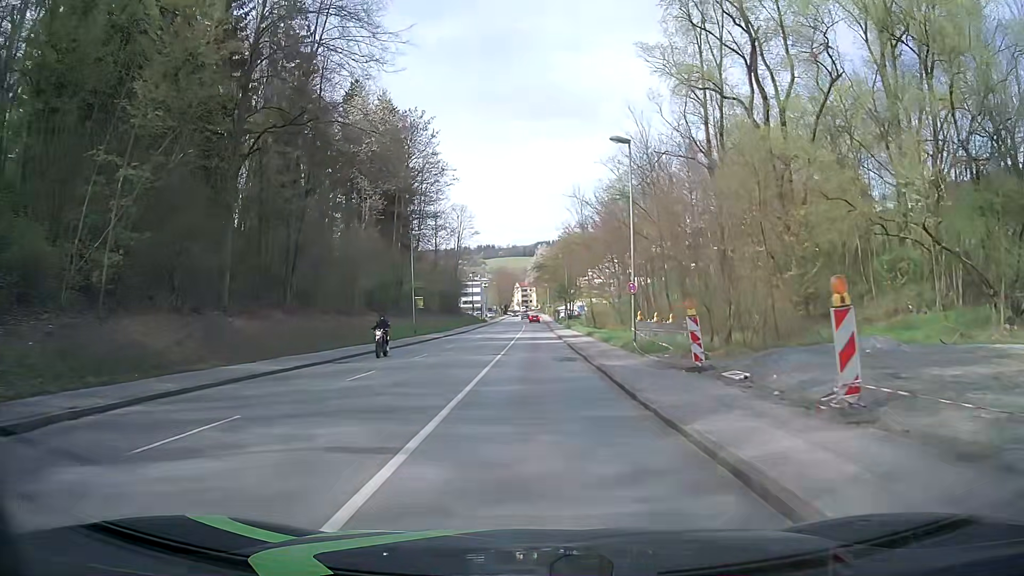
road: tertiary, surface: asphalt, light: Day
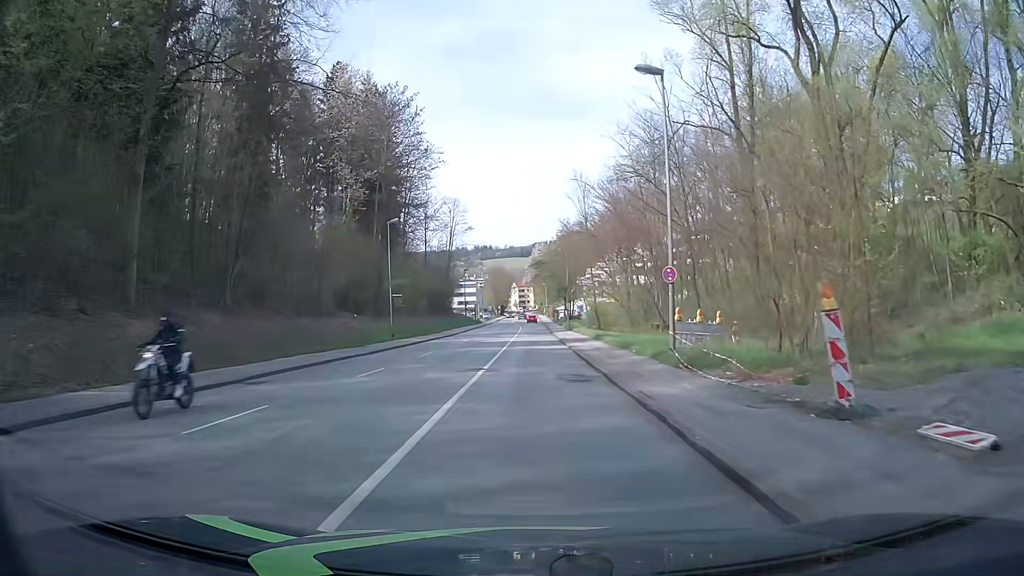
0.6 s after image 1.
(0.0, +7.6) m; 0°
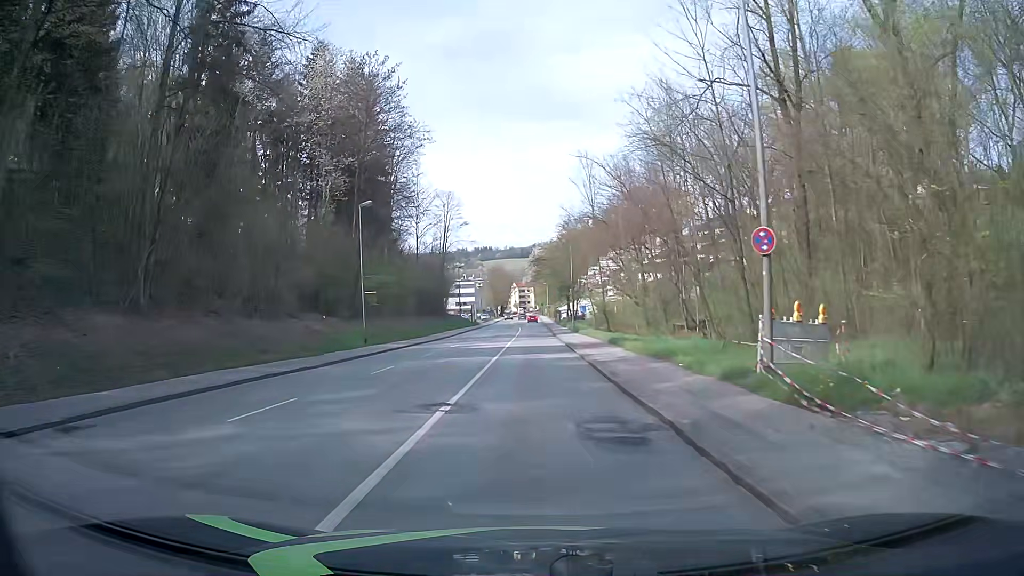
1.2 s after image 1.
(0.0, +7.6) m; 0°
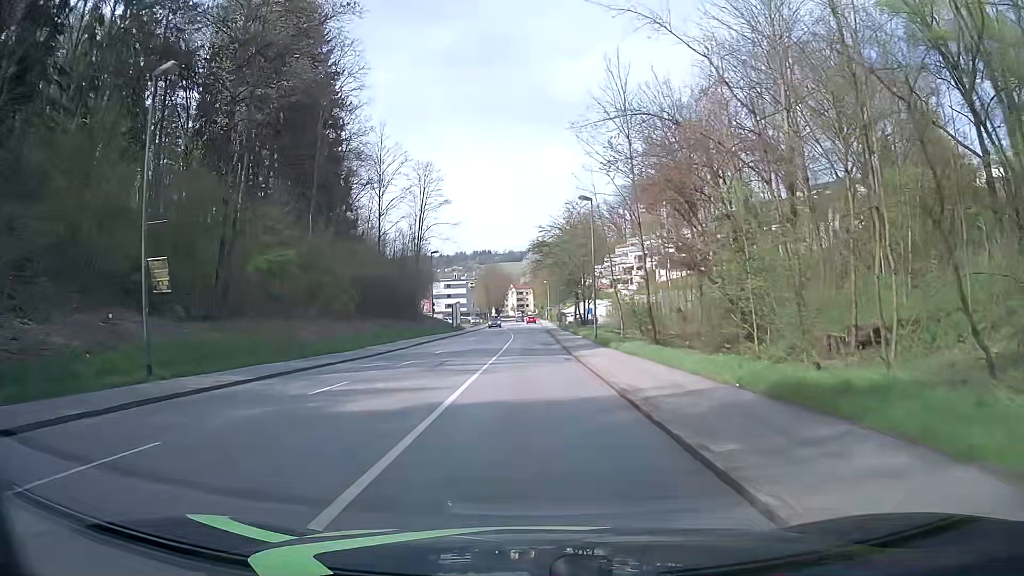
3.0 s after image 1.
(+0.1, +22.8) m; +1°
(0, +10) (0, +20) (0, +30) (-1, +40) (-1, +50) (-1, +60) (-1, +70) (-2, +80) (-2, +90) (-3, +100) m
